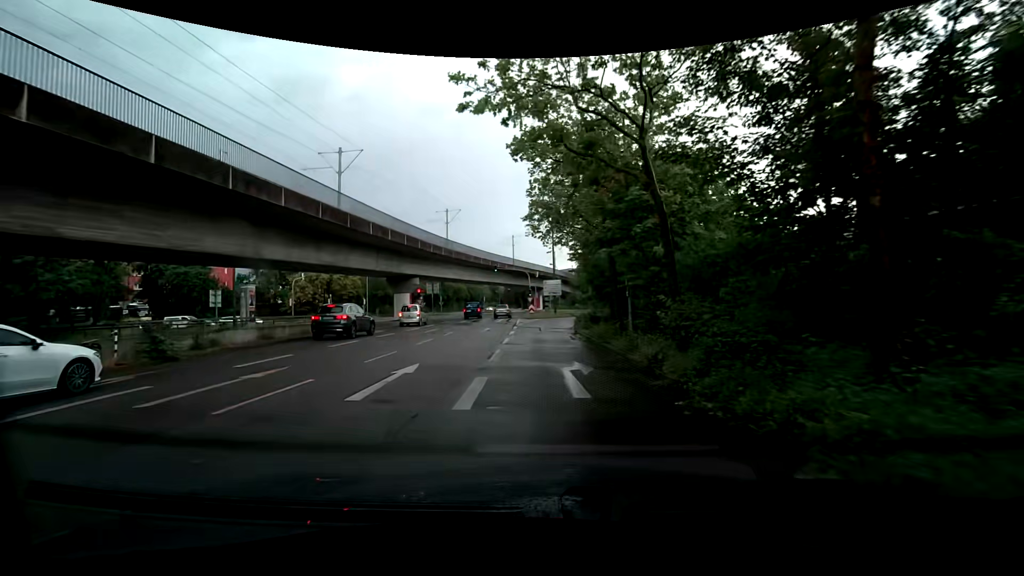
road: tertiary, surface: asphalt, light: Day
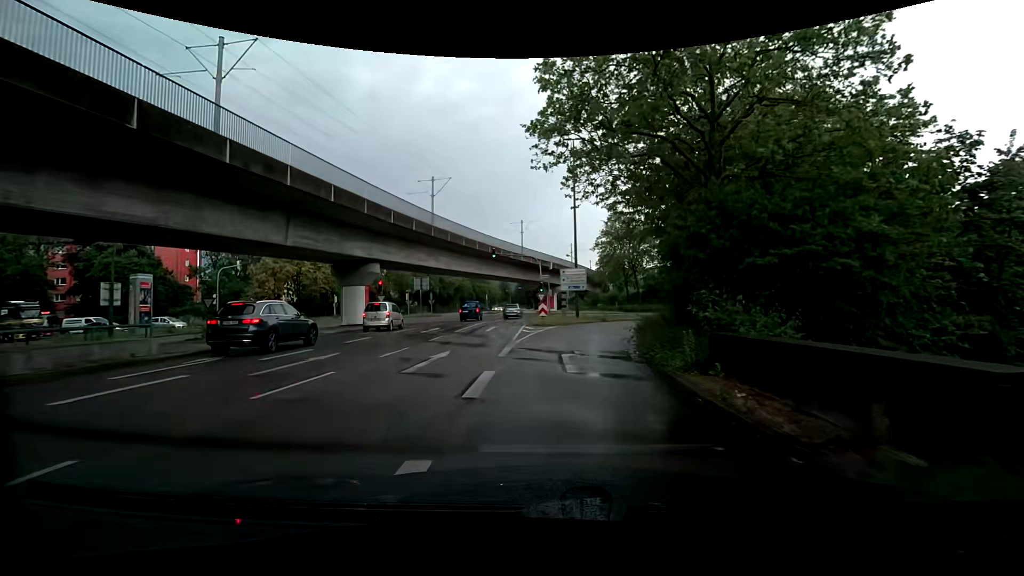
(-0.4, +17.2) m; -2°
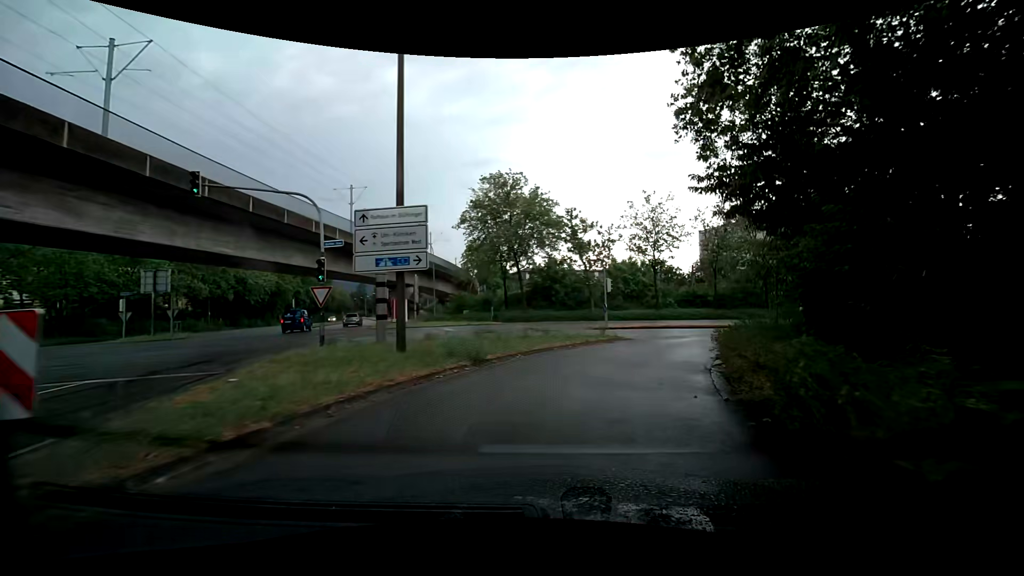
(+2.0, +25.5) m; +13°
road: secondary_link
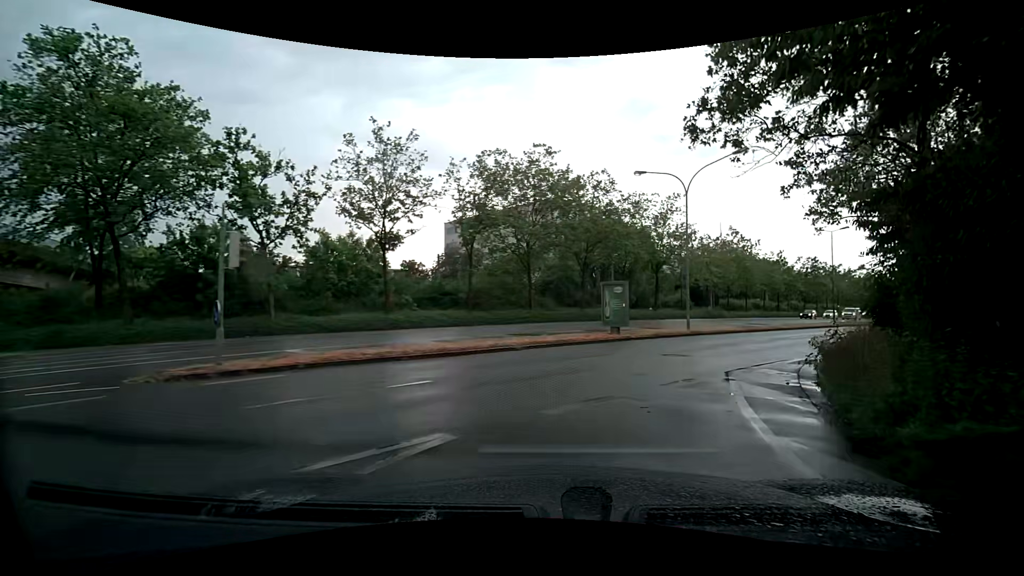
(+4.0, +19.6) m; +29°
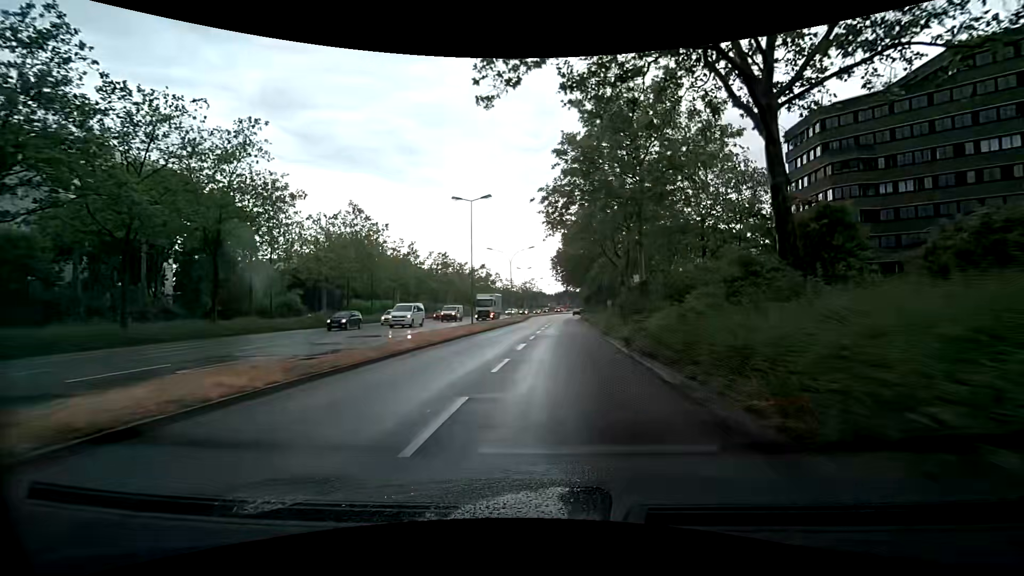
(+7.2, +21.8) m; +37°
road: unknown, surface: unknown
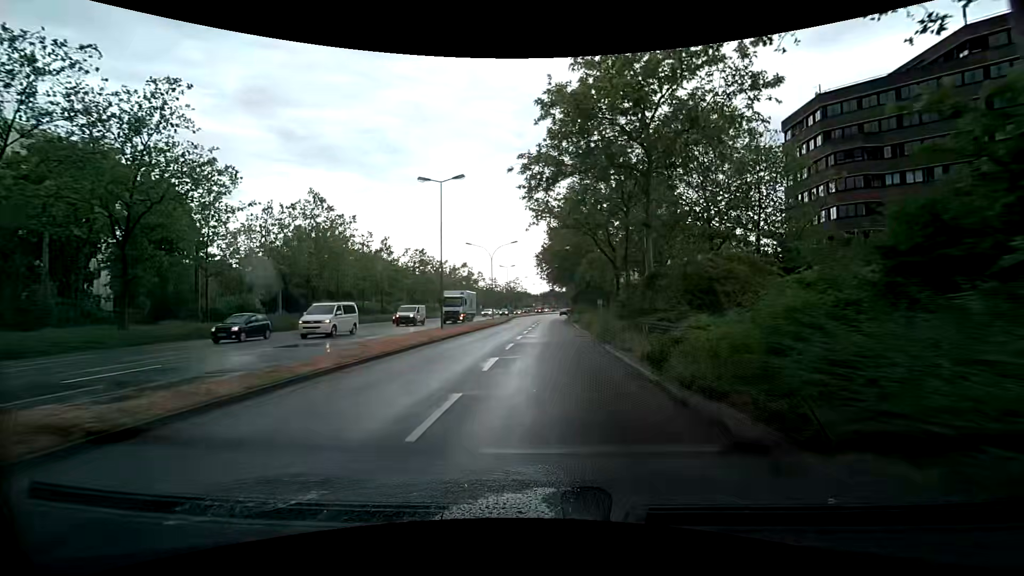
(+0.2, +5.6) m; +4°
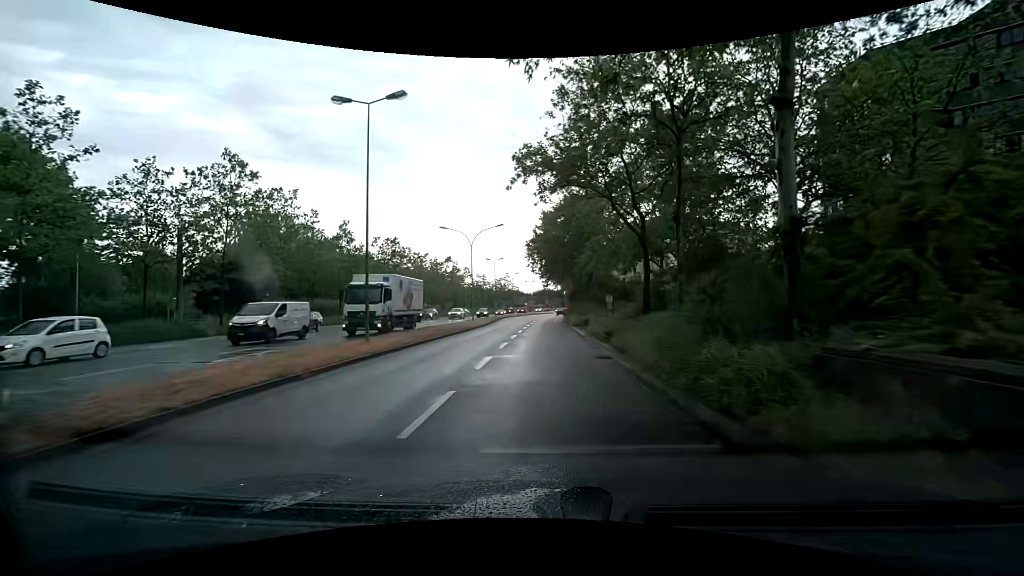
(+0.4, +11.9) m; +3°
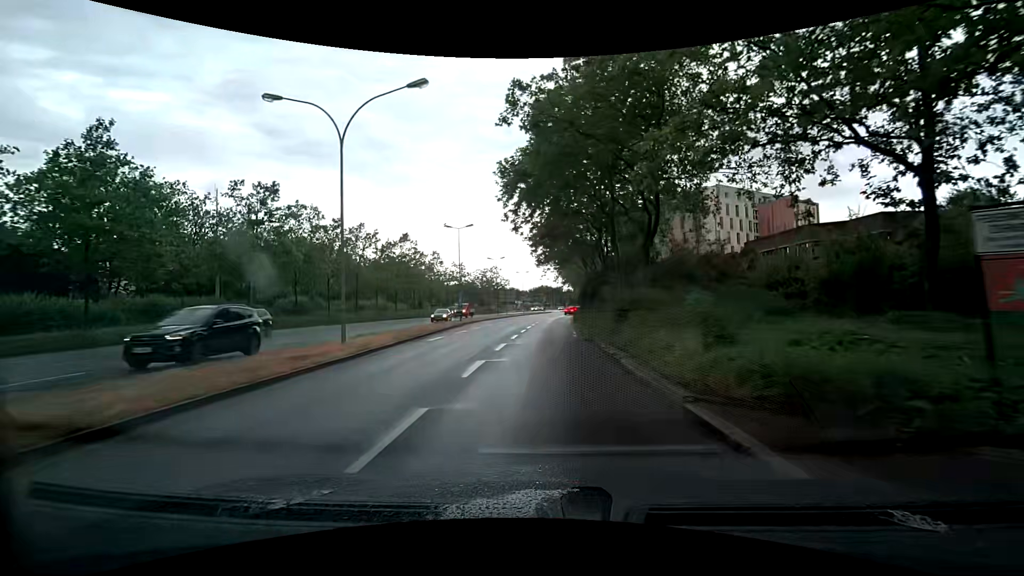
(-0.2, +31.6) m; 0°
(0, +10) (0, +20) (0, +30) (0, +40) (+1, +50) (+1, +60) (+2, +70) (+3, +80) (+4, +90) (+5, +100) m
